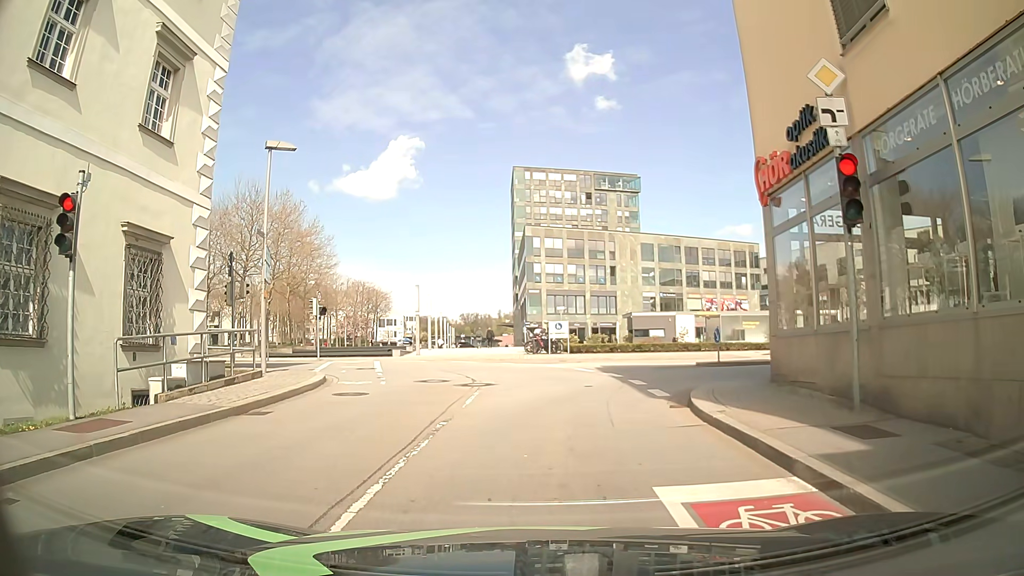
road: unclassified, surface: asphalt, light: Day
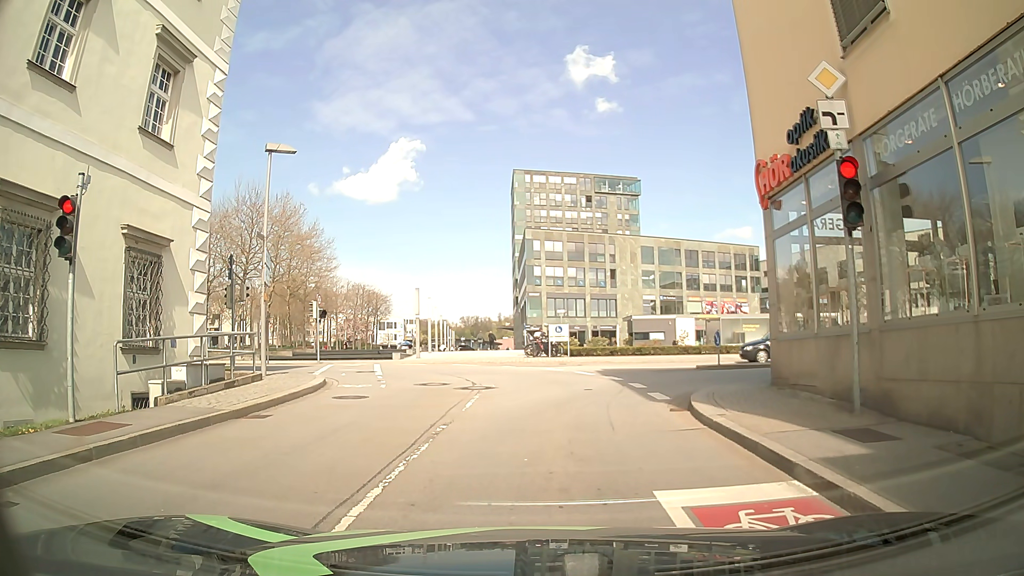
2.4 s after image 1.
(0.0, +0.1) m; 0°
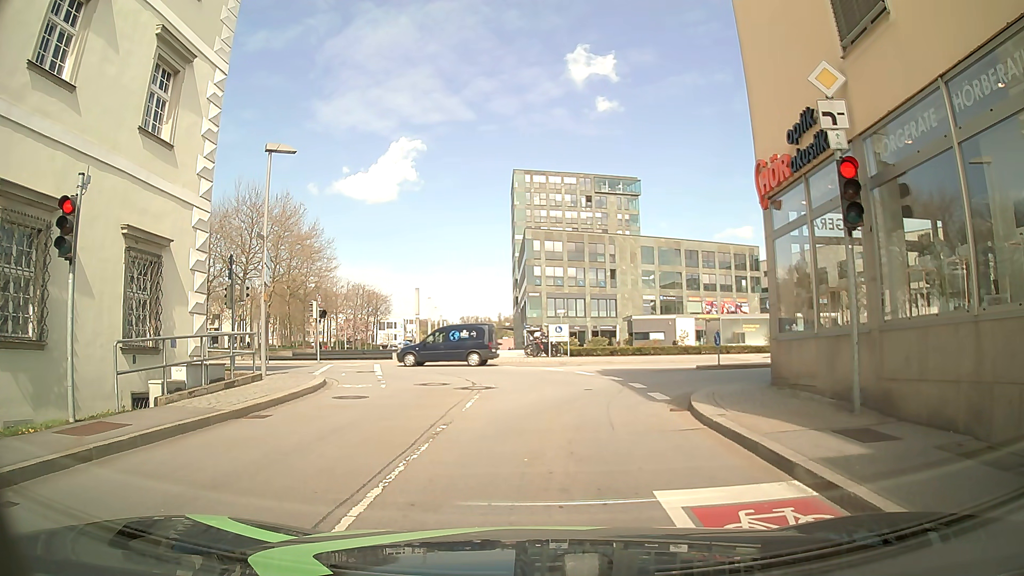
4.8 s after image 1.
(0.0, 0.0) m; 0°
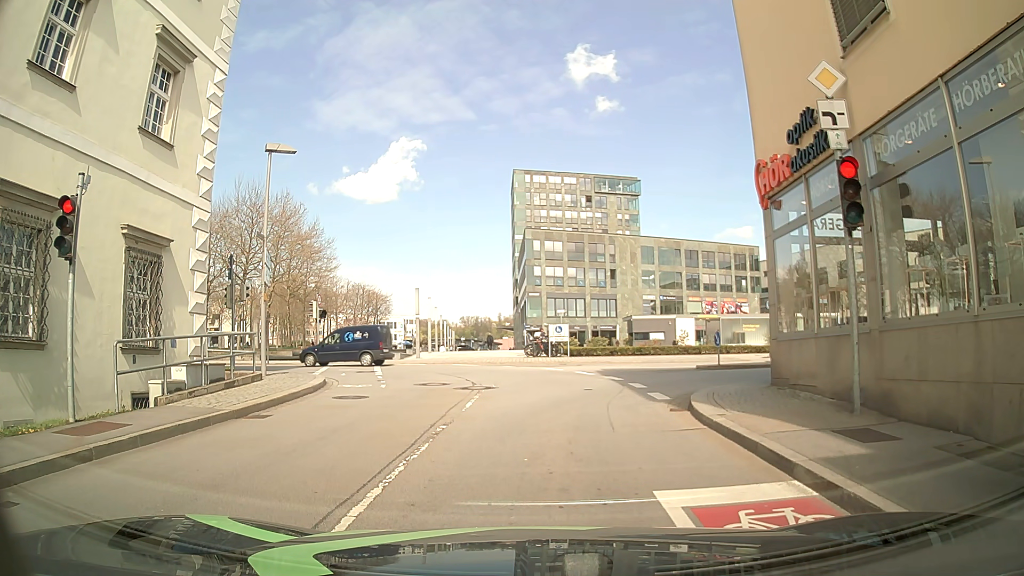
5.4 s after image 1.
(0.0, 0.0) m; 0°
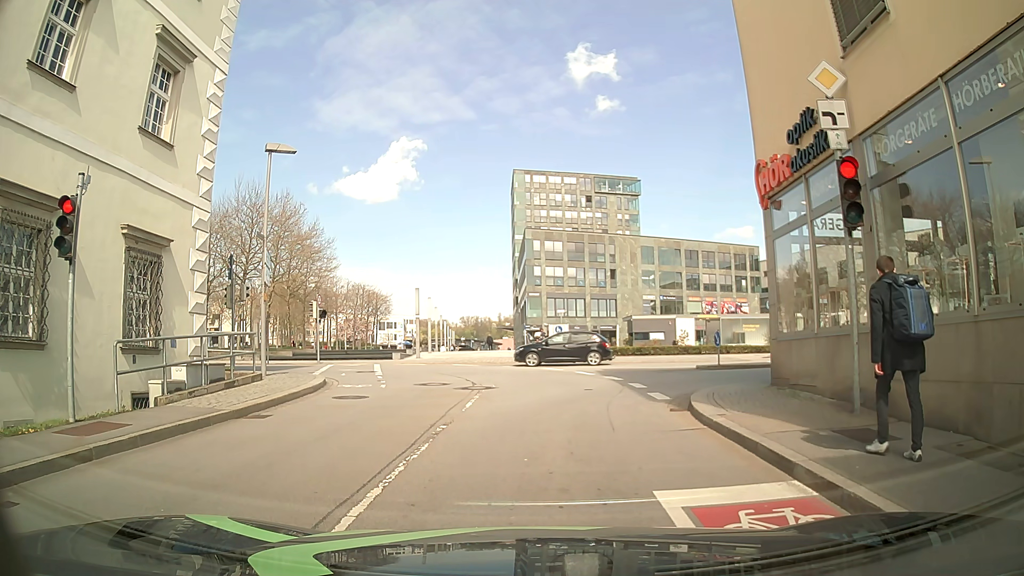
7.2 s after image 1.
(0.0, 0.0) m; 0°
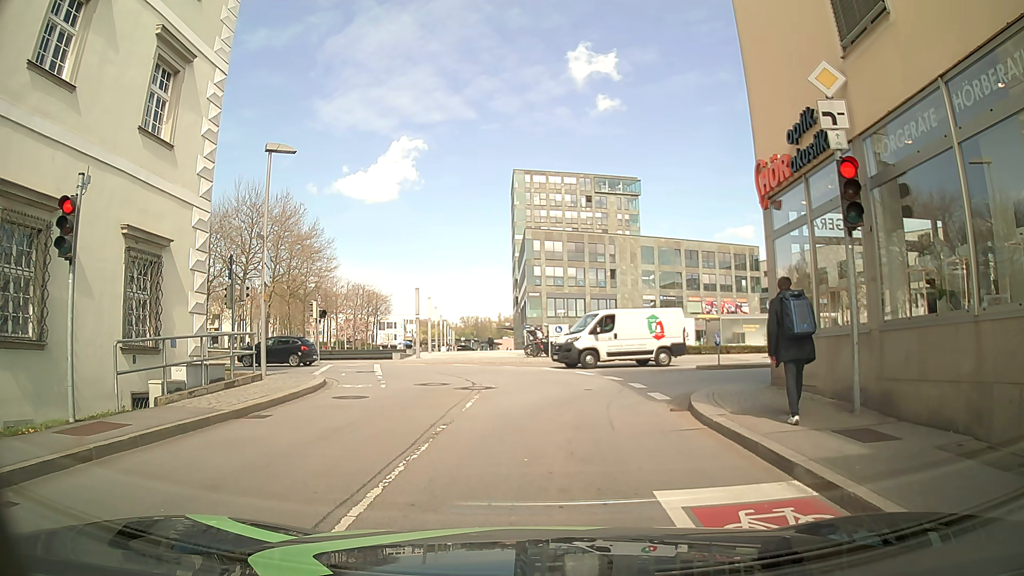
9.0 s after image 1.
(0.0, 0.0) m; 0°
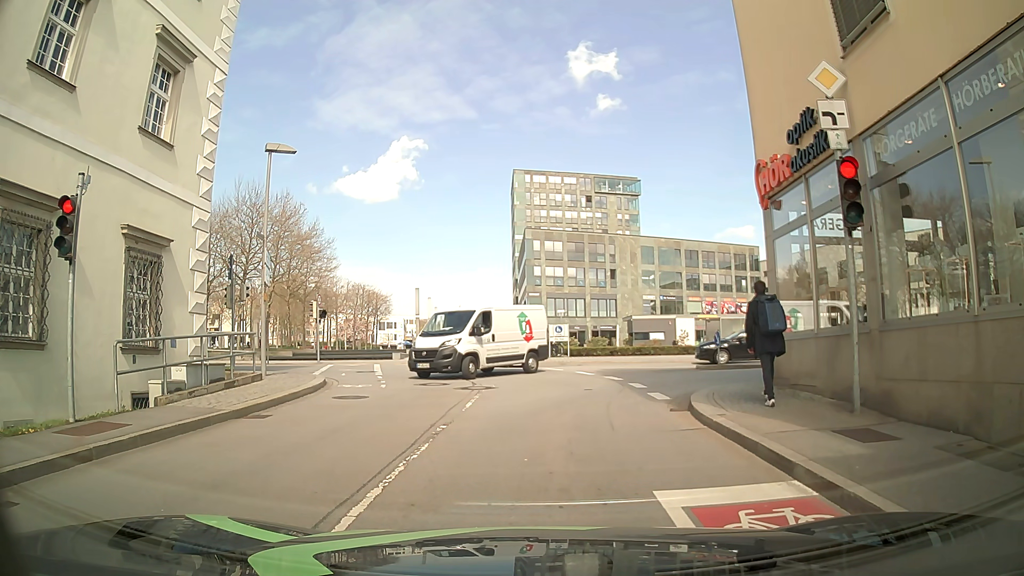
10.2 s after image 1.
(0.0, 0.0) m; 0°
